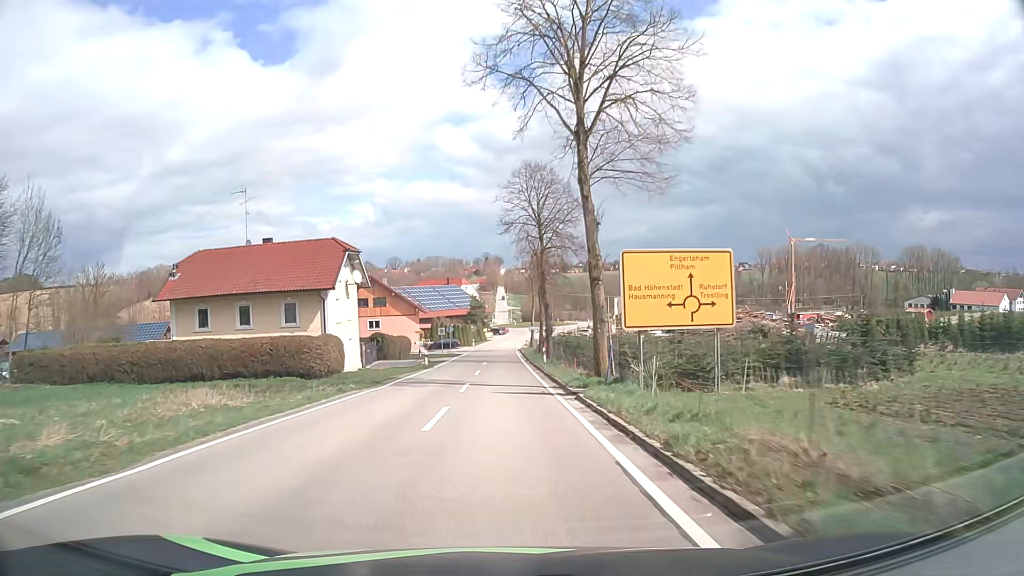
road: tertiary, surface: asphalt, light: Day
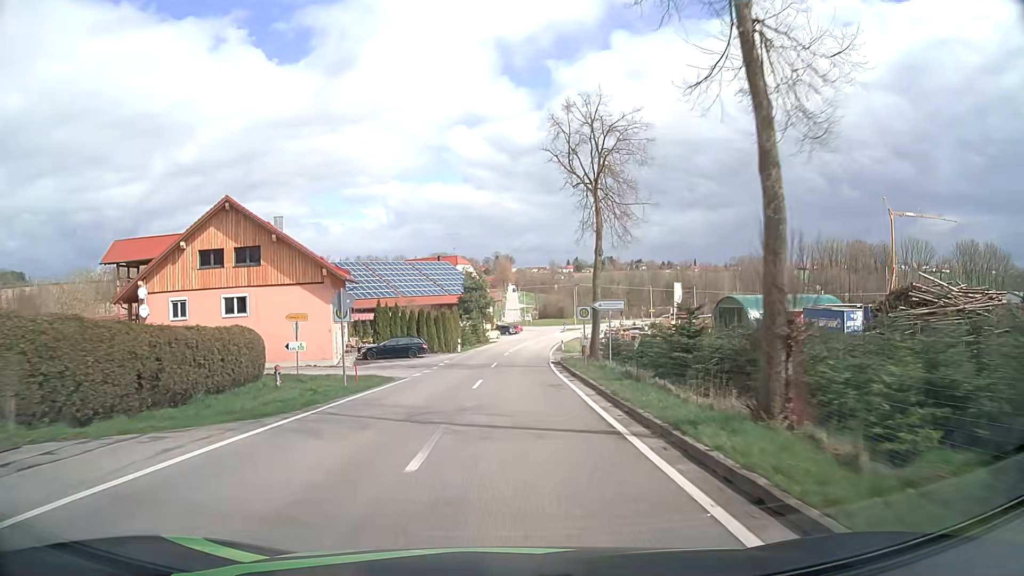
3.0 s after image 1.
(-0.2, +48.6) m; 0°
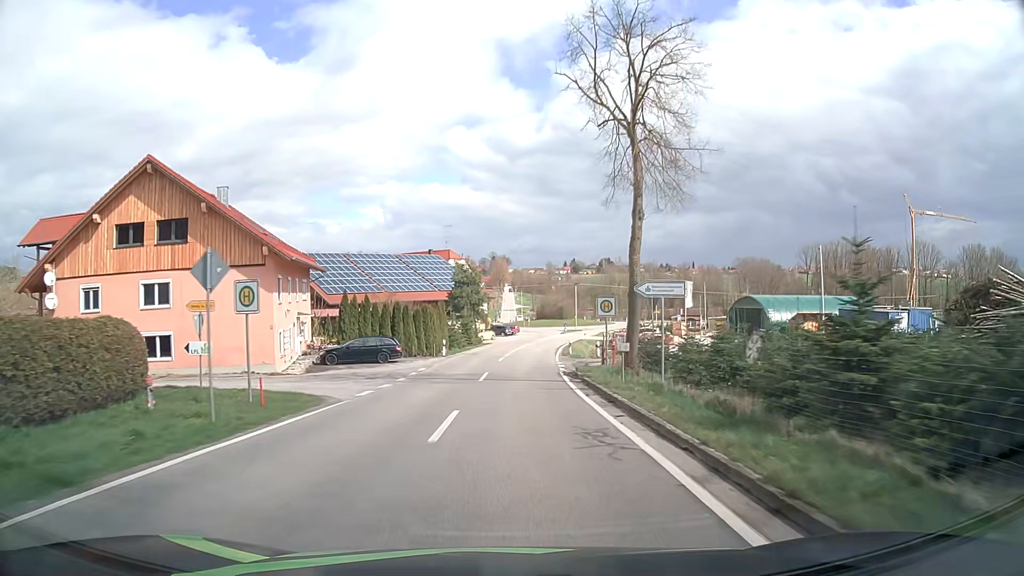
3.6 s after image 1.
(0.0, +9.5) m; 0°
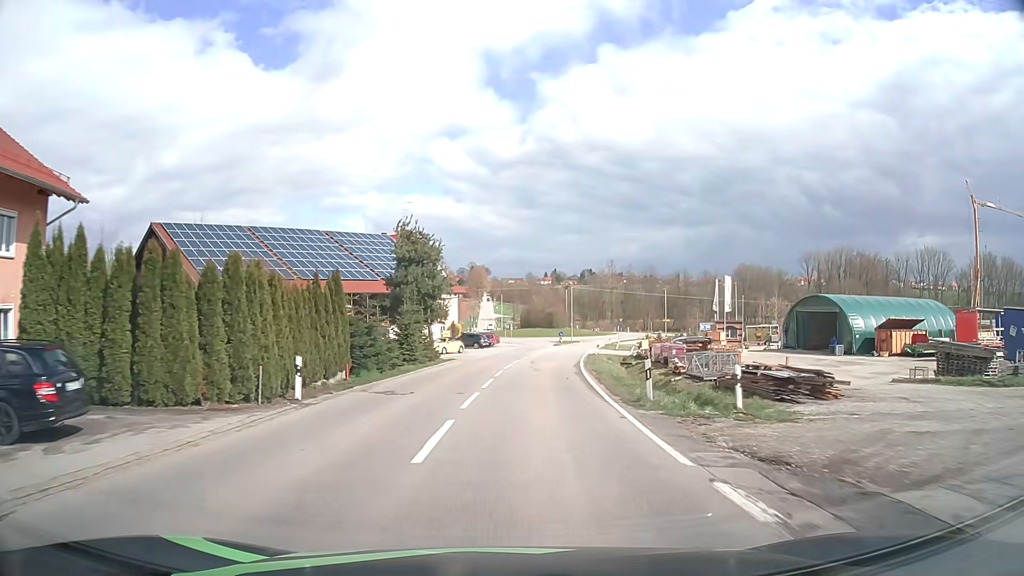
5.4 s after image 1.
(+0.4, +27.7) m; +2°
(0, +10) (0, +20) (+1, +30) (+2, +40) (+3, +50) (+5, +60) (+6, +70) (+8, +79) (+10, +89) (+13, +99) m
